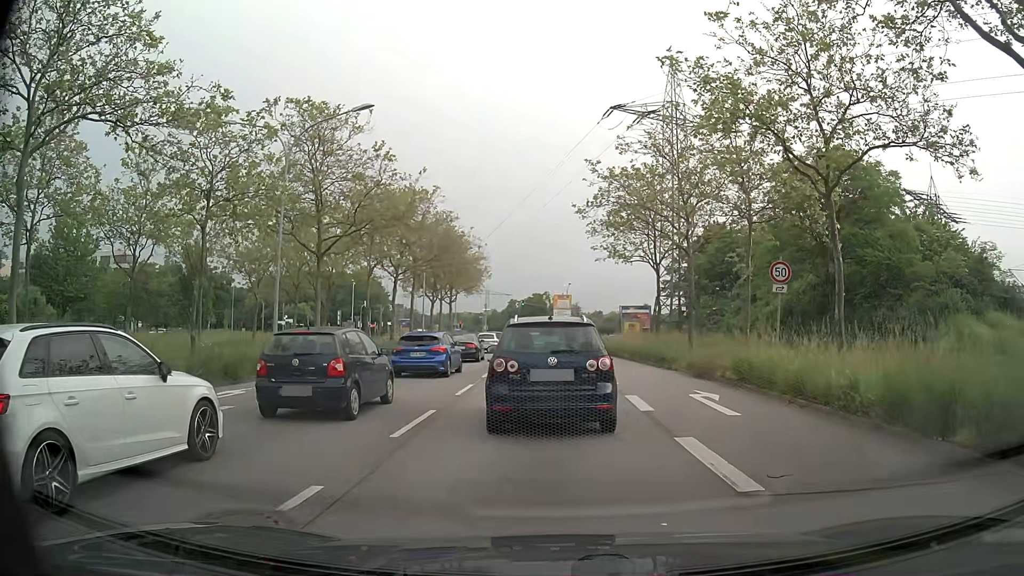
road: primary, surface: asphalt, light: Day
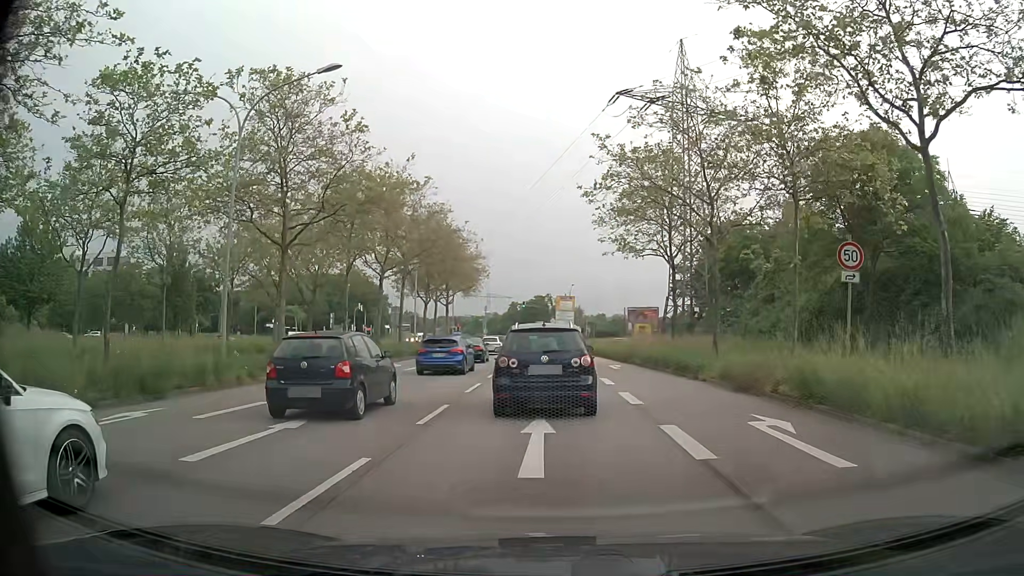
(0.0, +4.7) m; -2°
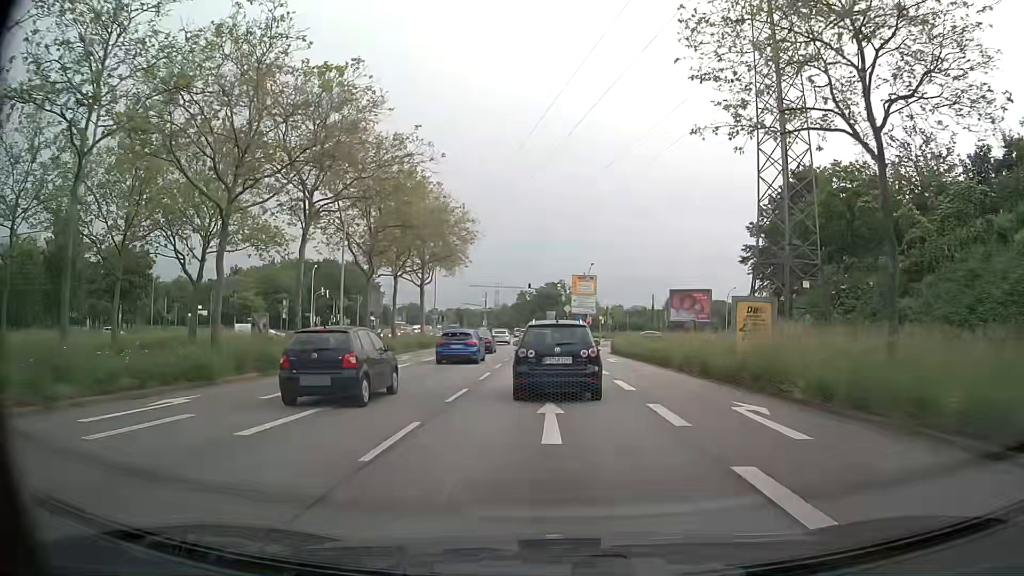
(+0.3, +22.3) m; +1°
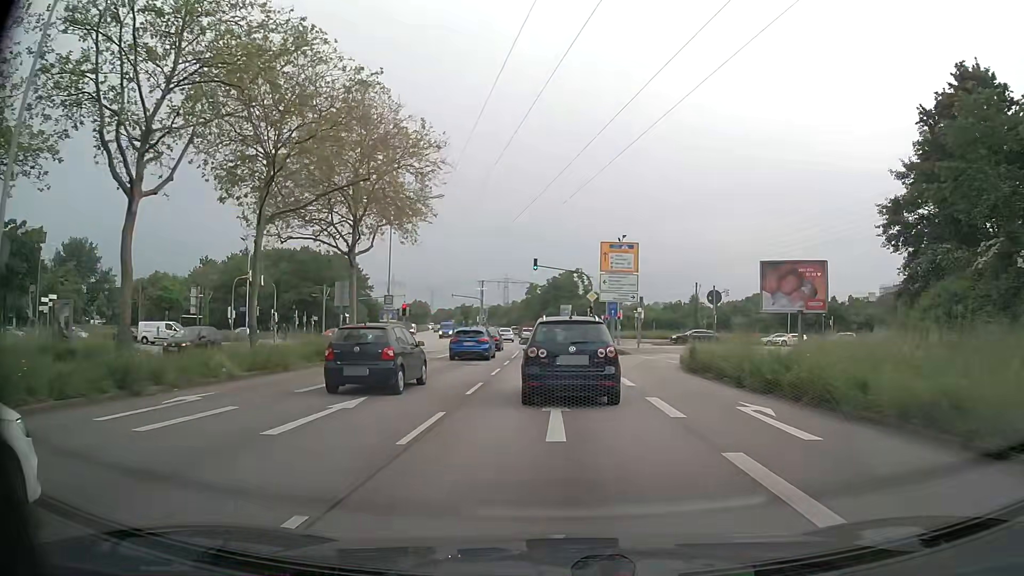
(-0.4, +23.6) m; -1°
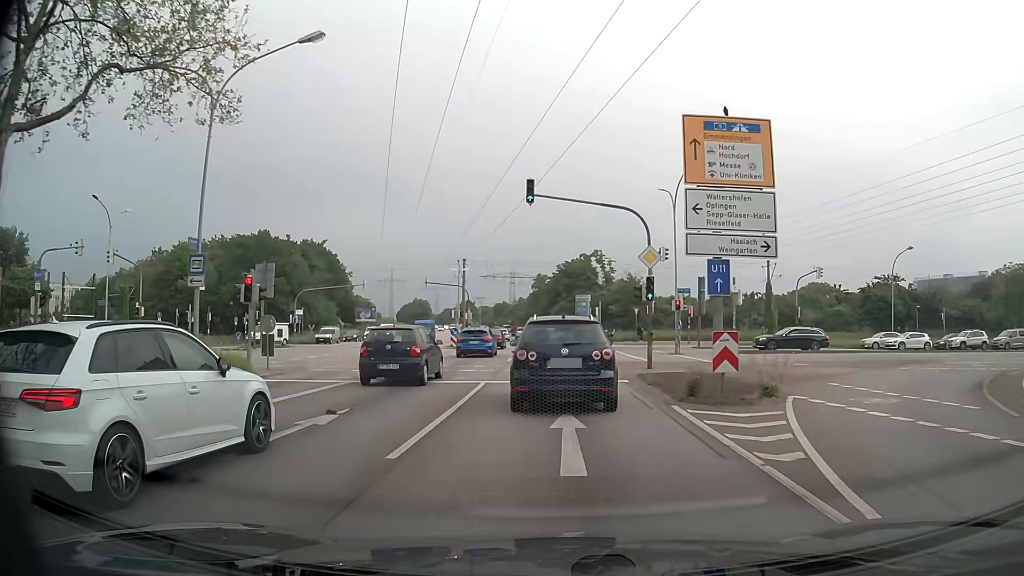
(-0.3, +25.3) m; -2°
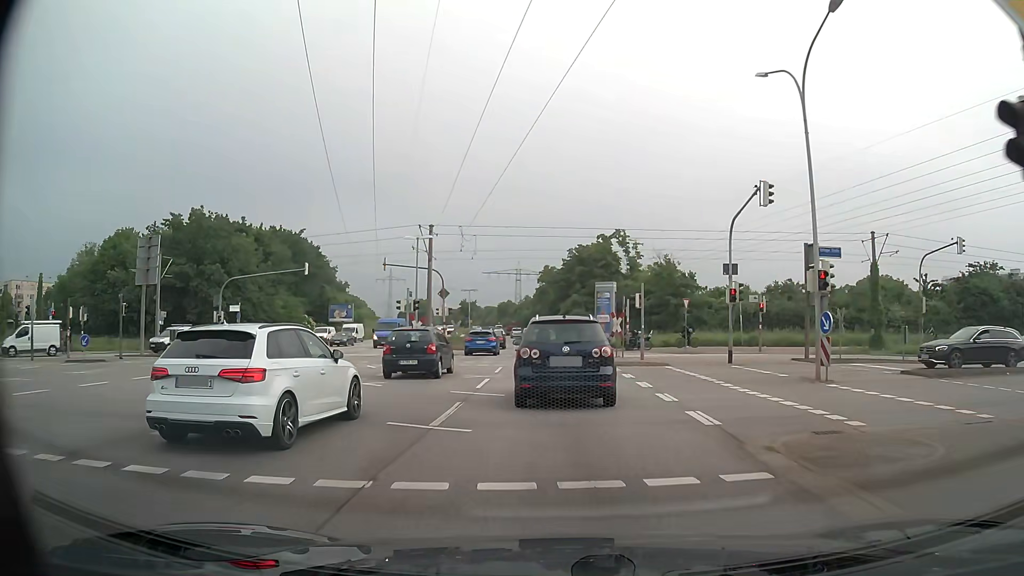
(0.0, +19.2) m; -1°
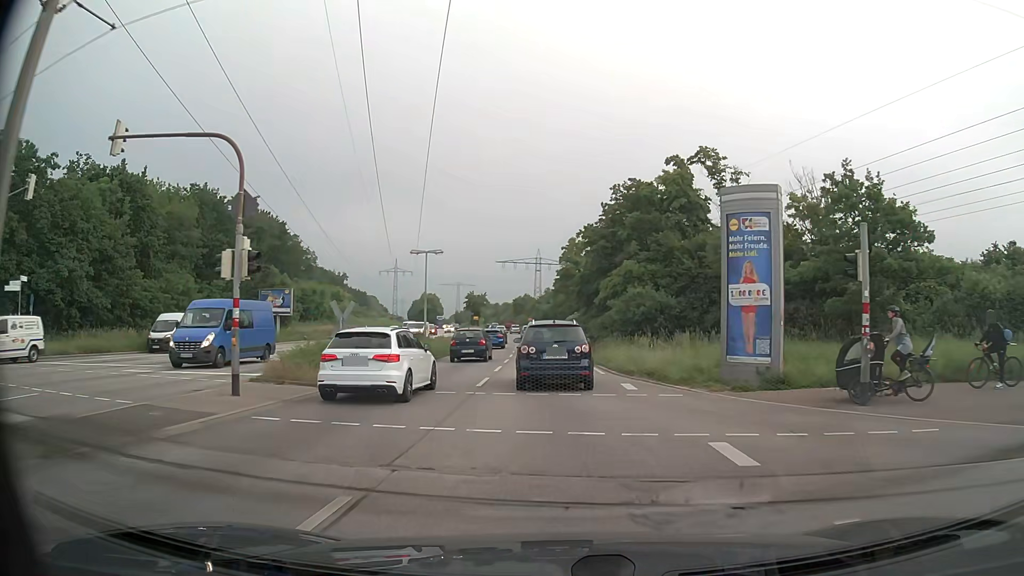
(-0.3, +32.5) m; -2°
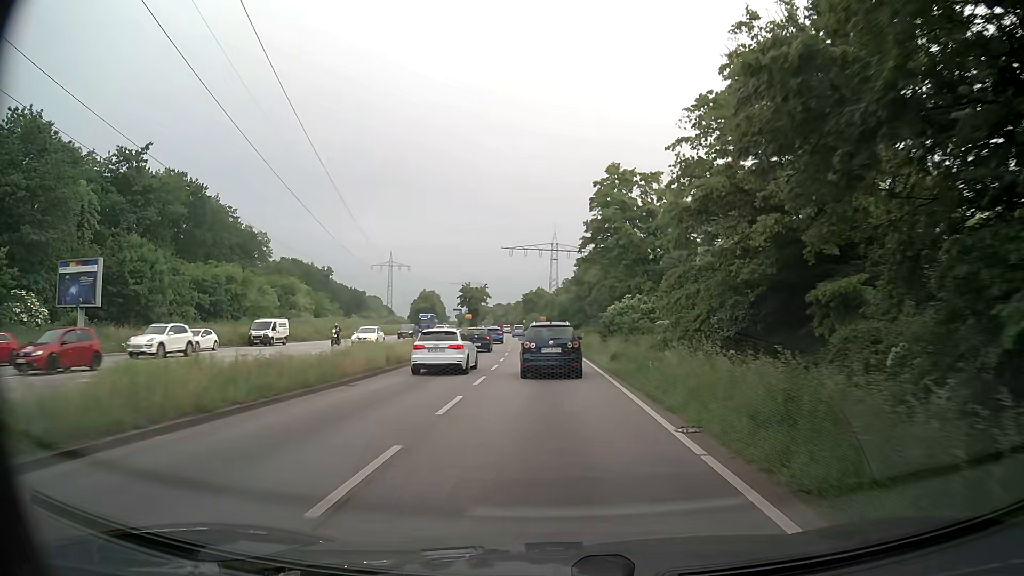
(-0.6, +35.8) m; -2°
(0, +10) (0, +20) (0, +30) (-1, +40) (-1, +50) (-2, +60) (-3, +70) (-3, +80) (-4, +90) (-5, +100) m
